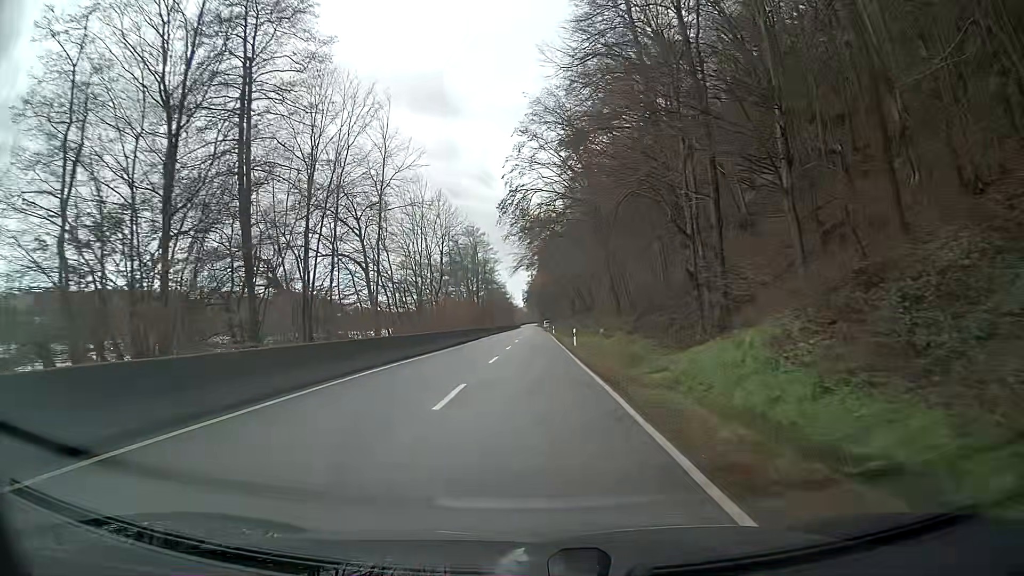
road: secondary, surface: asphalt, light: Day
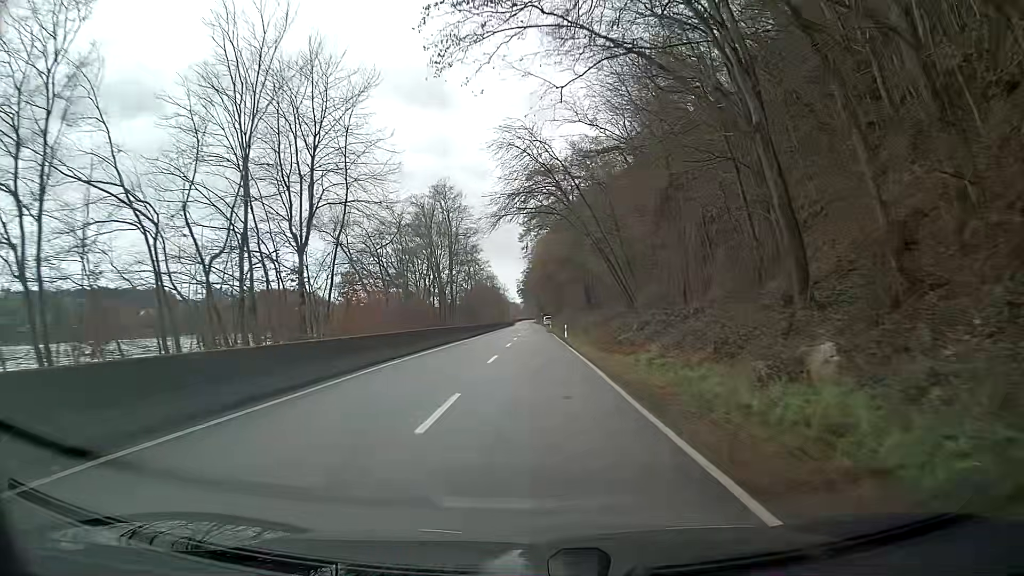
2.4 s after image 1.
(0.0, +38.3) m; 0°
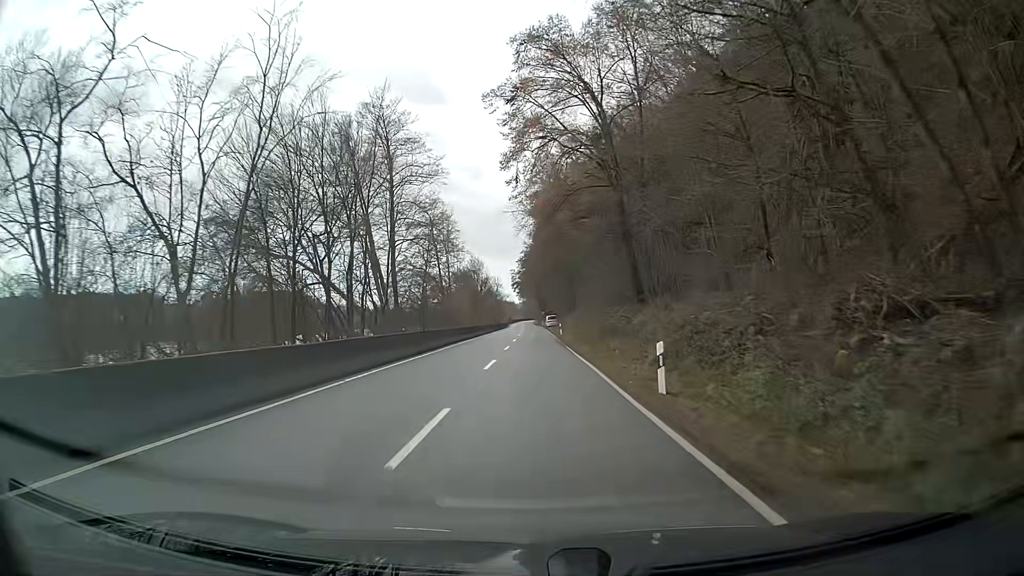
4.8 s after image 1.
(+0.2, +37.8) m; 0°
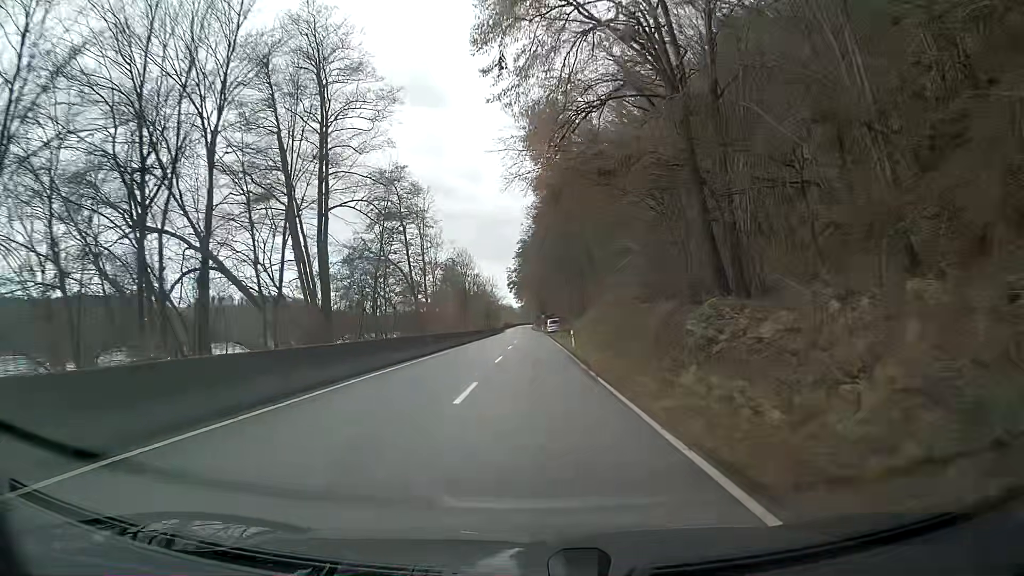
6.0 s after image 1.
(0.0, +18.8) m; 0°
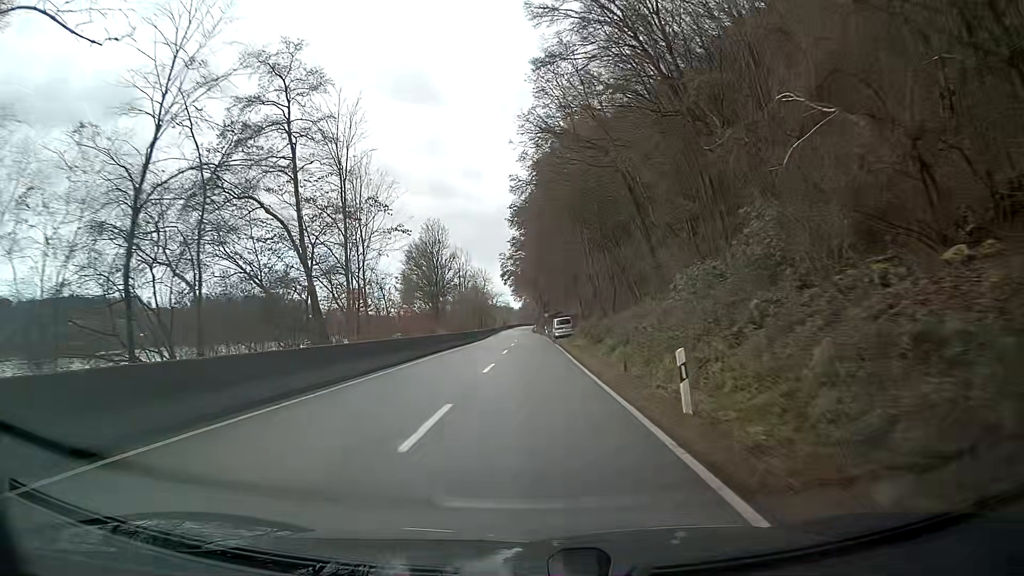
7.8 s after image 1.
(0.0, +28.6) m; 0°
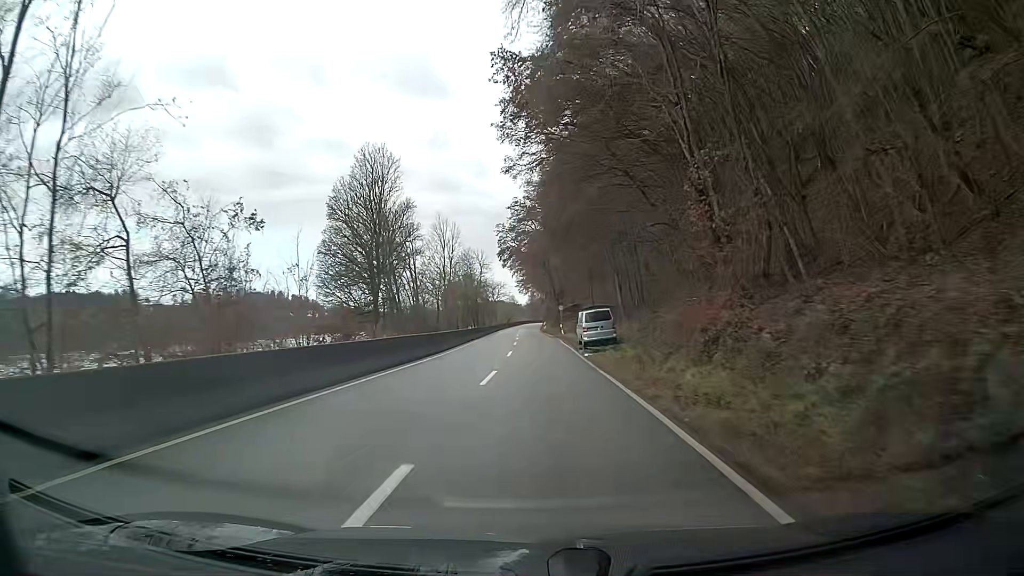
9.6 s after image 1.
(-0.4, +28.9) m; -2°
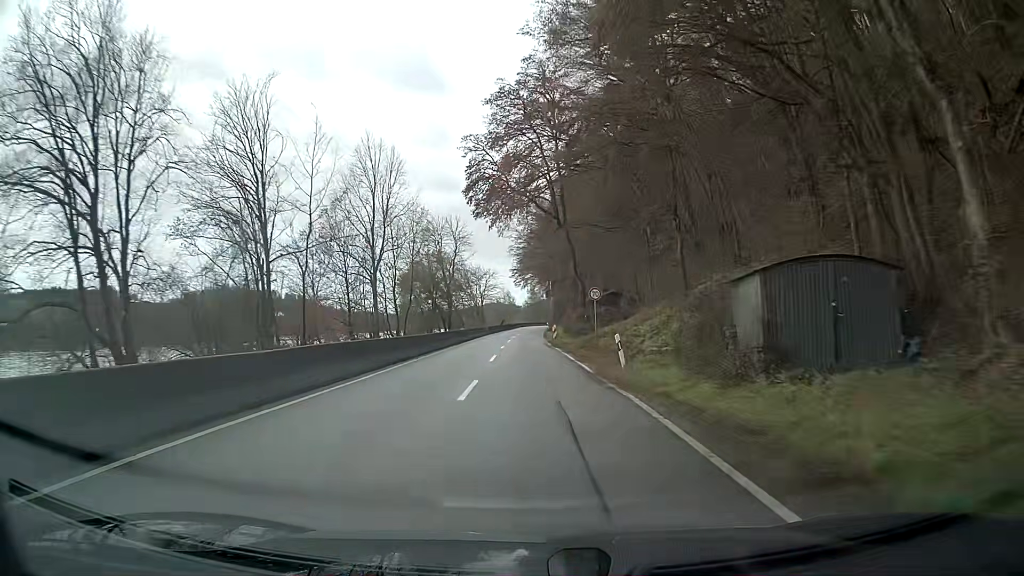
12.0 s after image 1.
(+0.6, +38.9) m; +1°
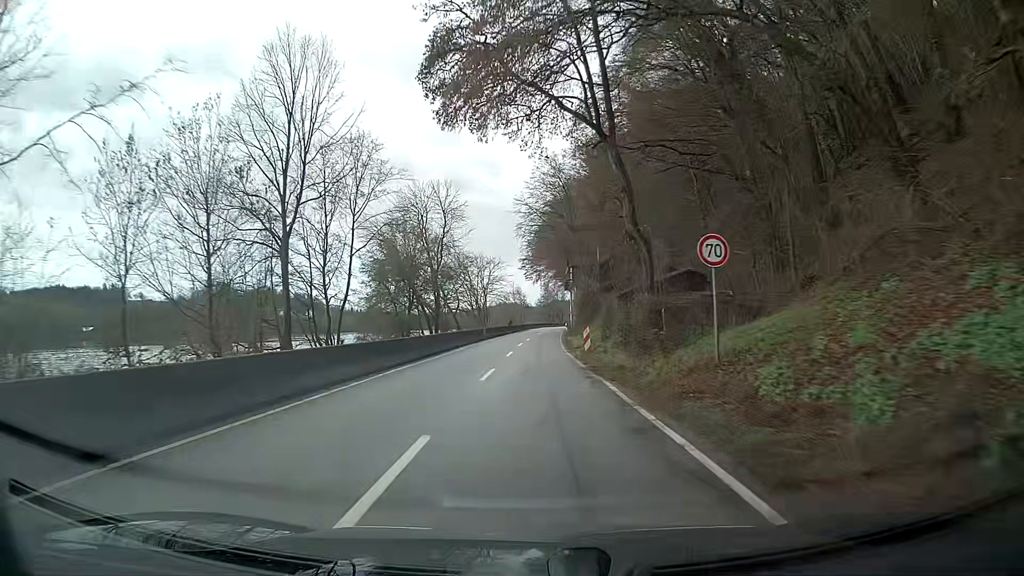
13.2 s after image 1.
(0.0, +19.5) m; -1°
